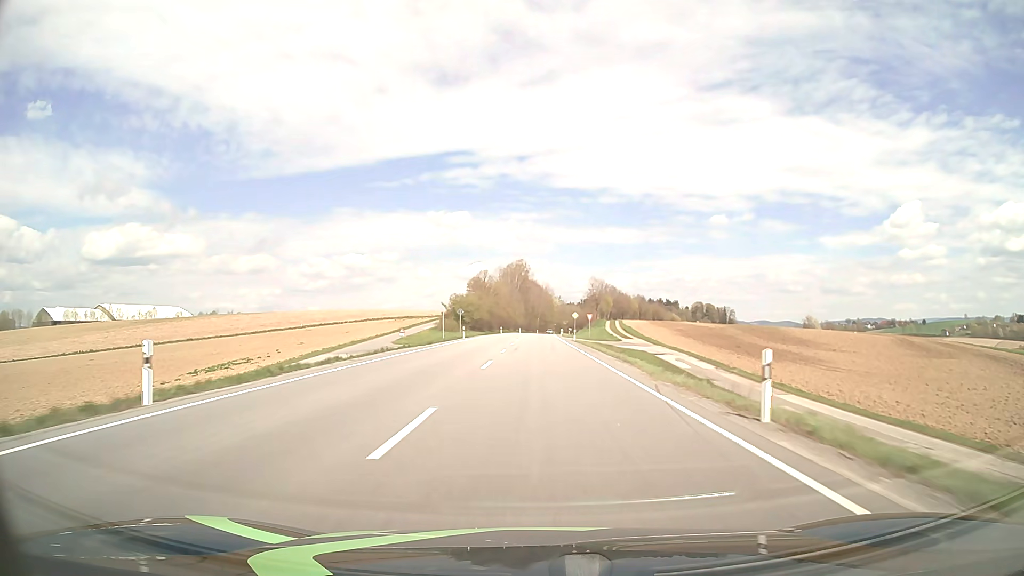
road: primary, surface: asphalt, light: Day
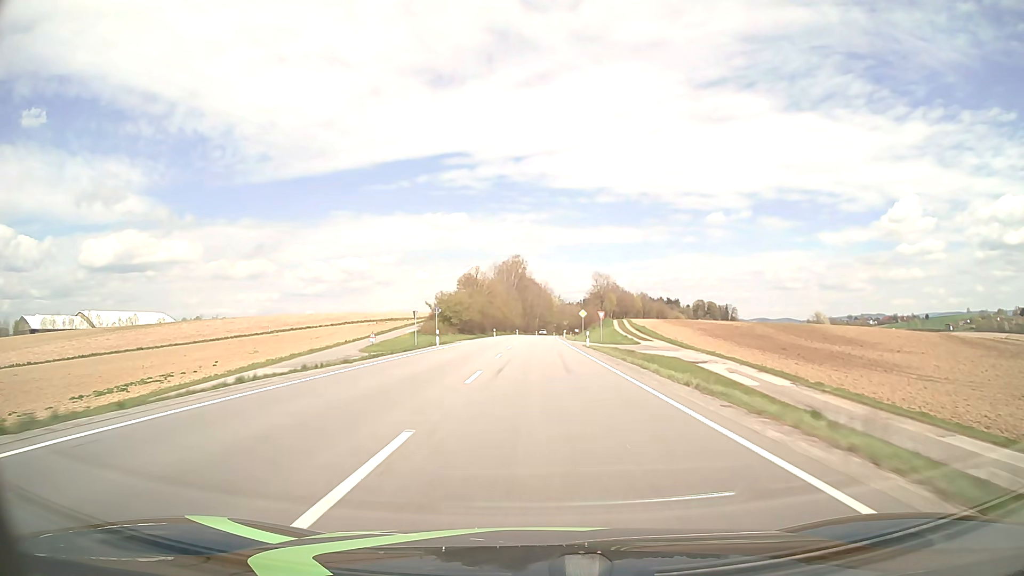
(0.0, +15.9) m; 0°
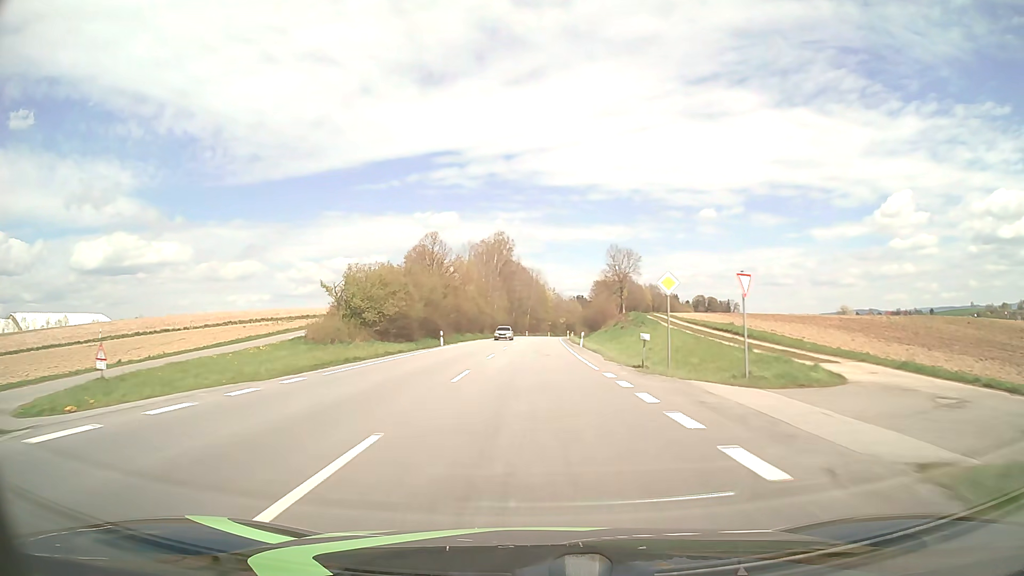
(+0.3, +47.6) m; +1°
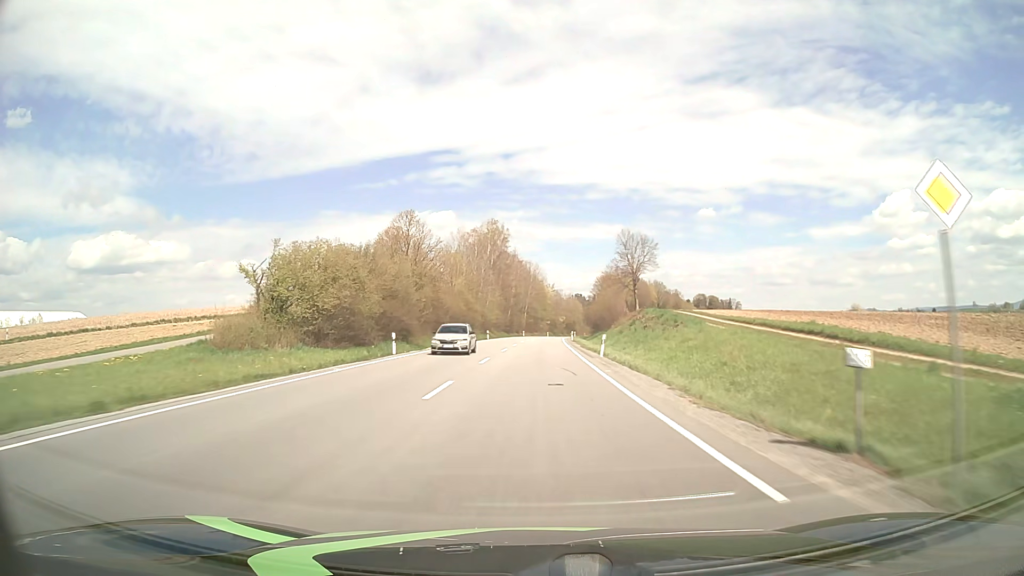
(0.0, +15.9) m; 0°
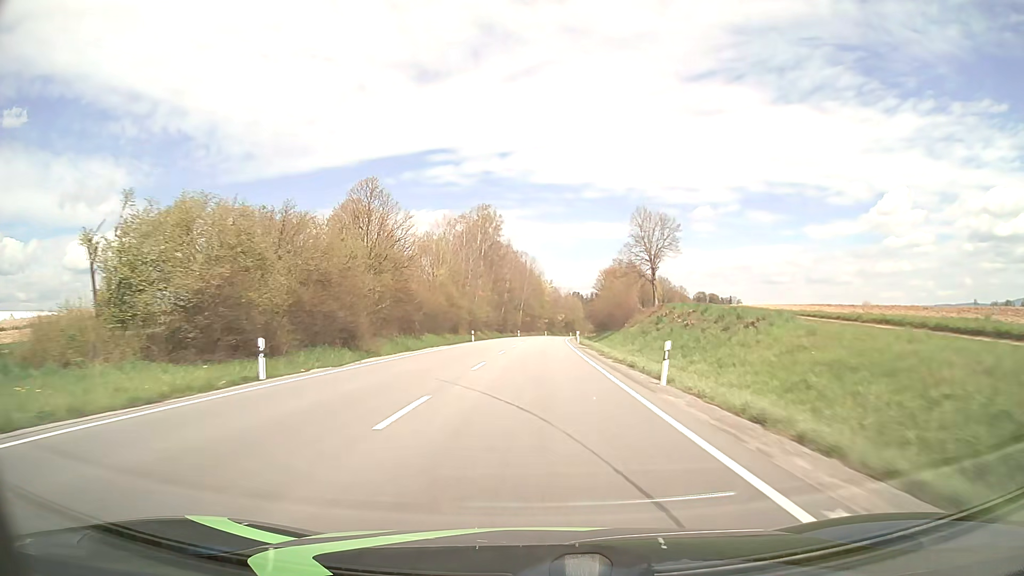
(0.0, +15.9) m; 0°
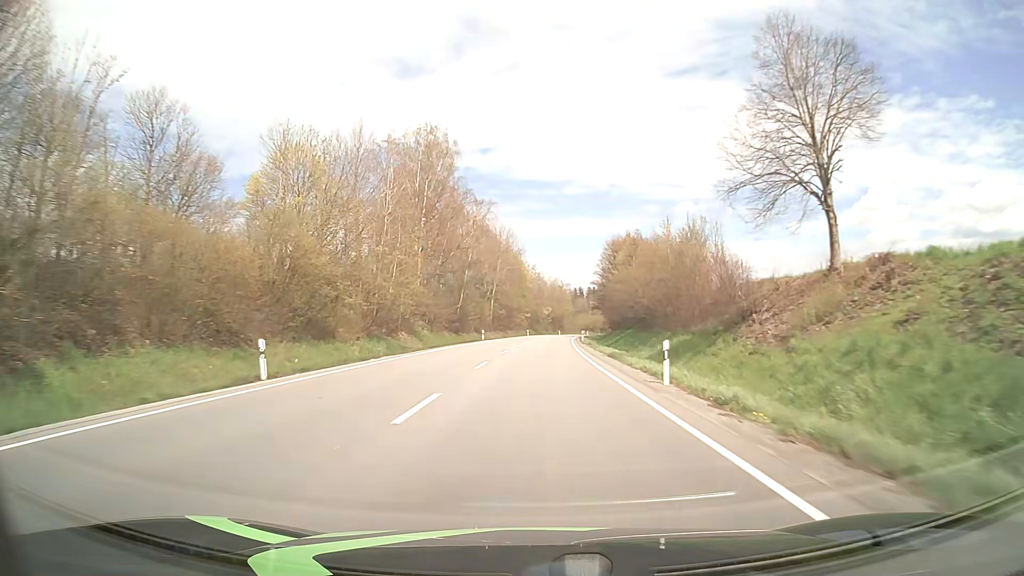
(+0.5, +47.6) m; +1°
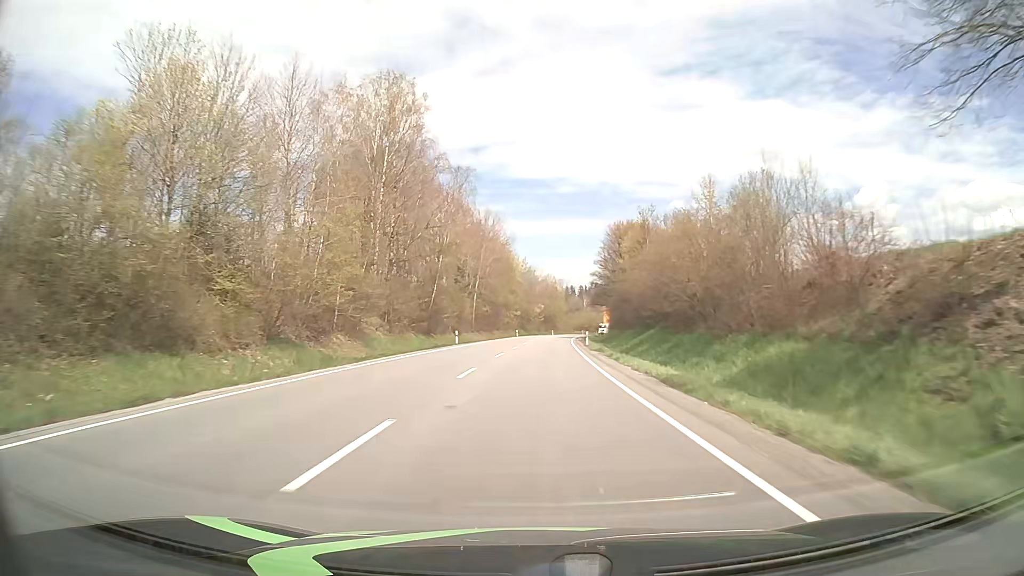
(+0.1, +15.9) m; +1°
